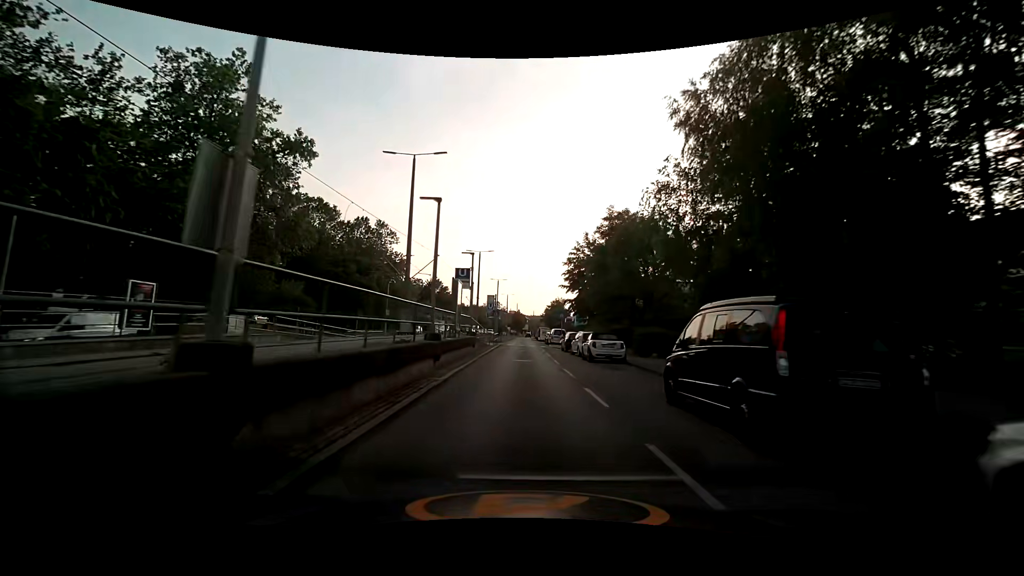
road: secondary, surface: asphalt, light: Day
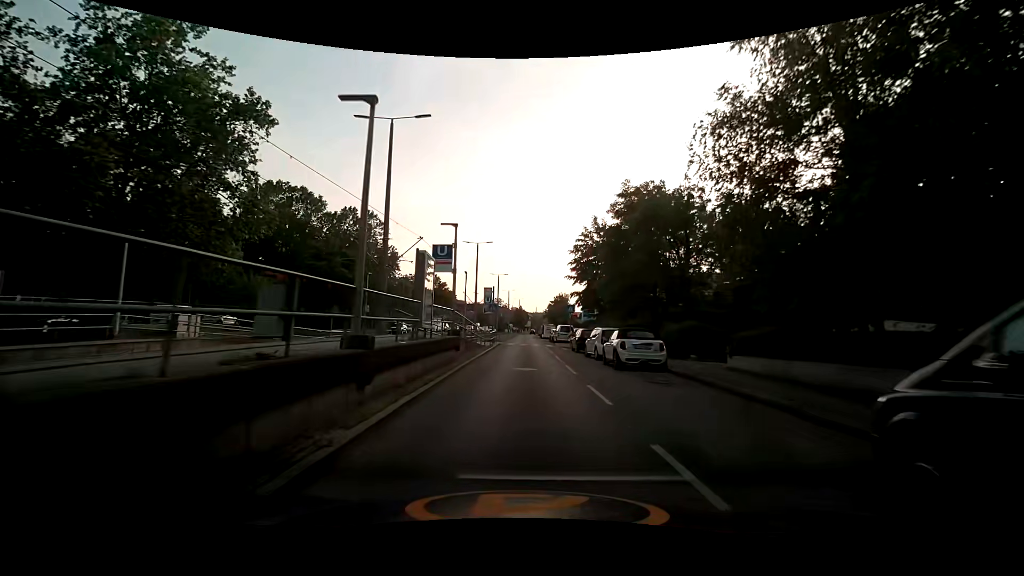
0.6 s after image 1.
(0.0, +6.2) m; 0°
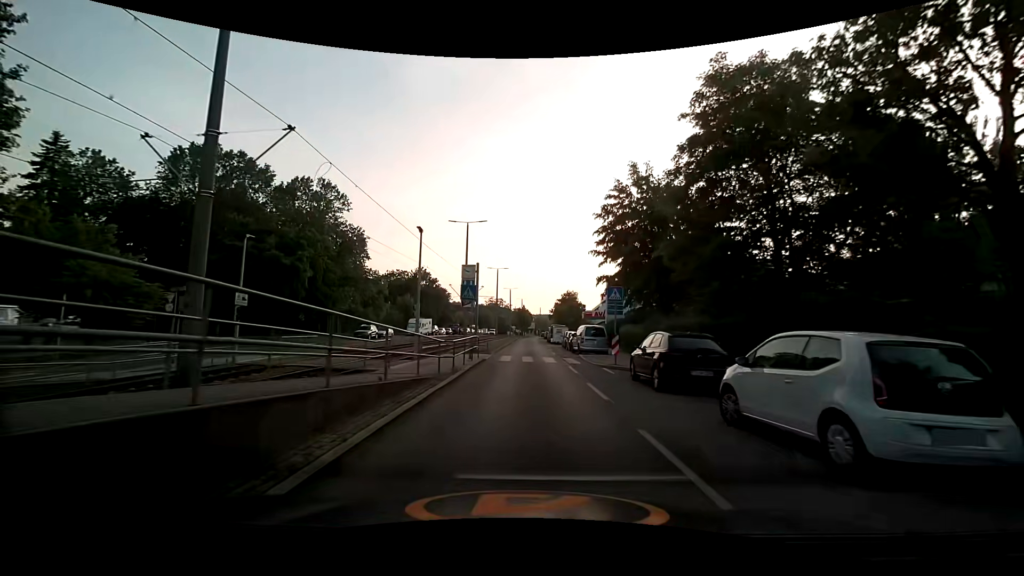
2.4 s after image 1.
(-0.2, +16.8) m; 0°
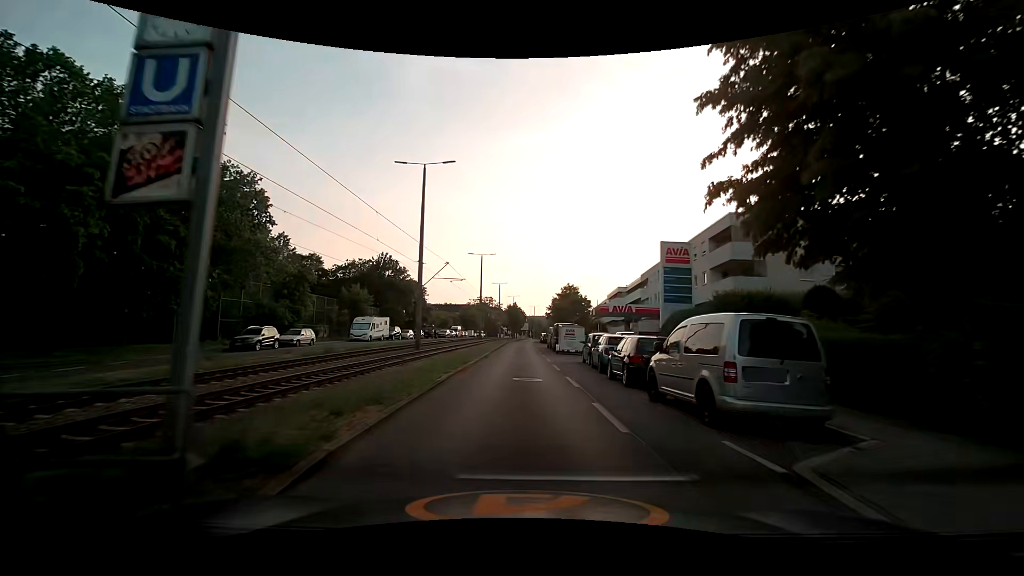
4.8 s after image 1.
(0.0, +22.5) m; +1°
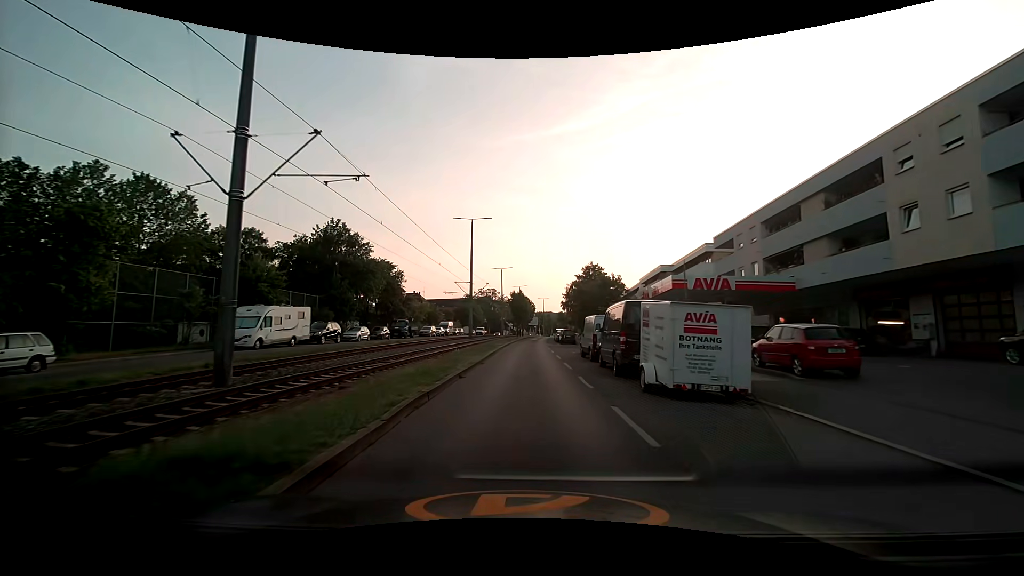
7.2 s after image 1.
(-0.5, +25.2) m; -1°
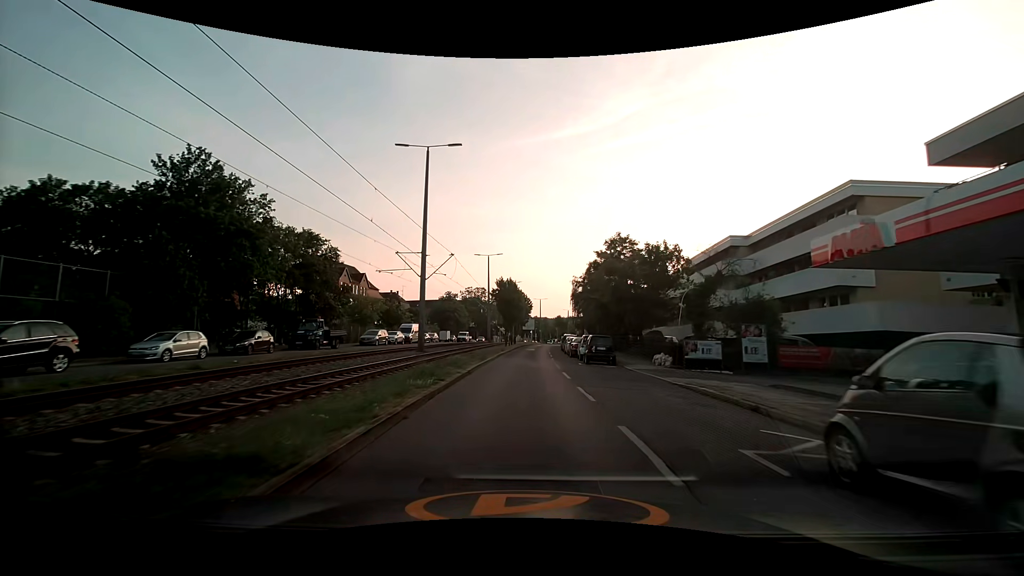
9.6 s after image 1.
(-0.1, +25.5) m; 0°
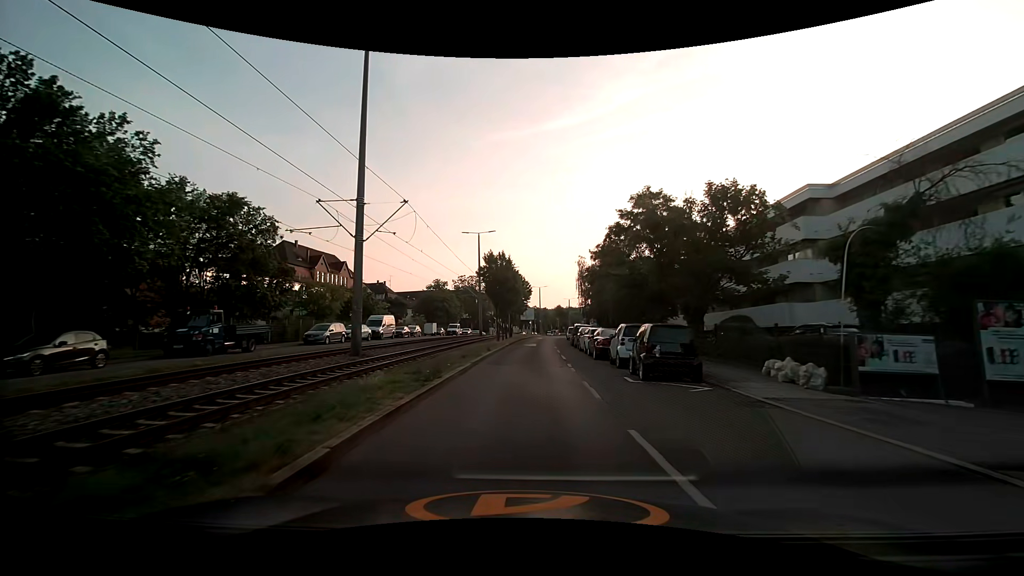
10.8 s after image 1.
(0.0, +12.8) m; 0°
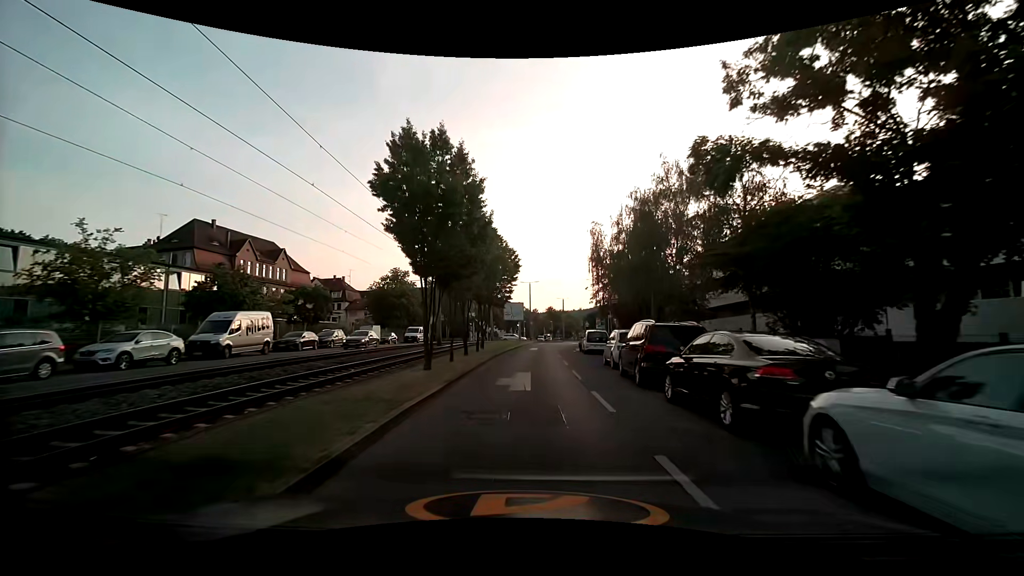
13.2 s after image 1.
(+0.2, +25.3) m; +2°
